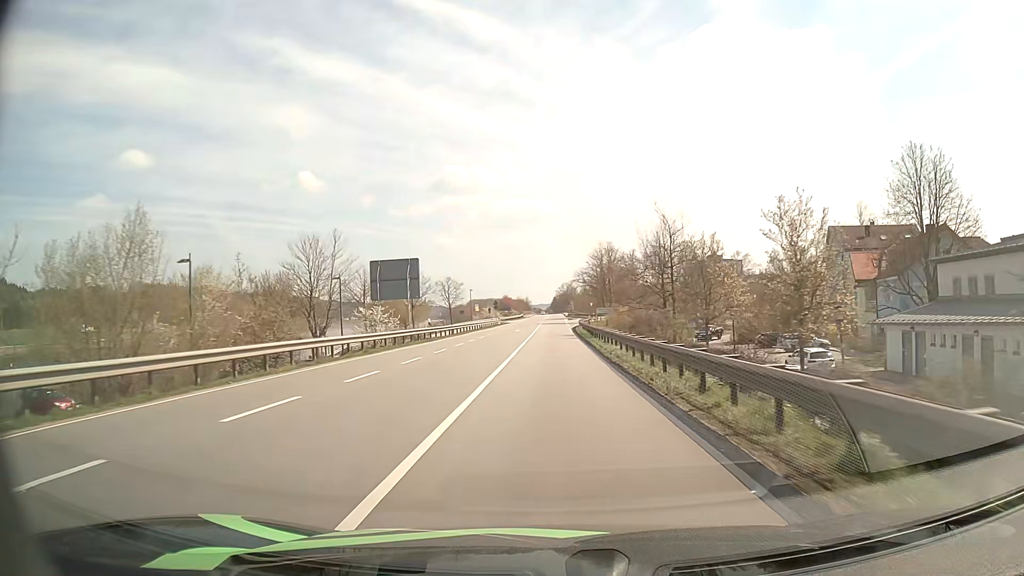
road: primary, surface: asphalt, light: Day
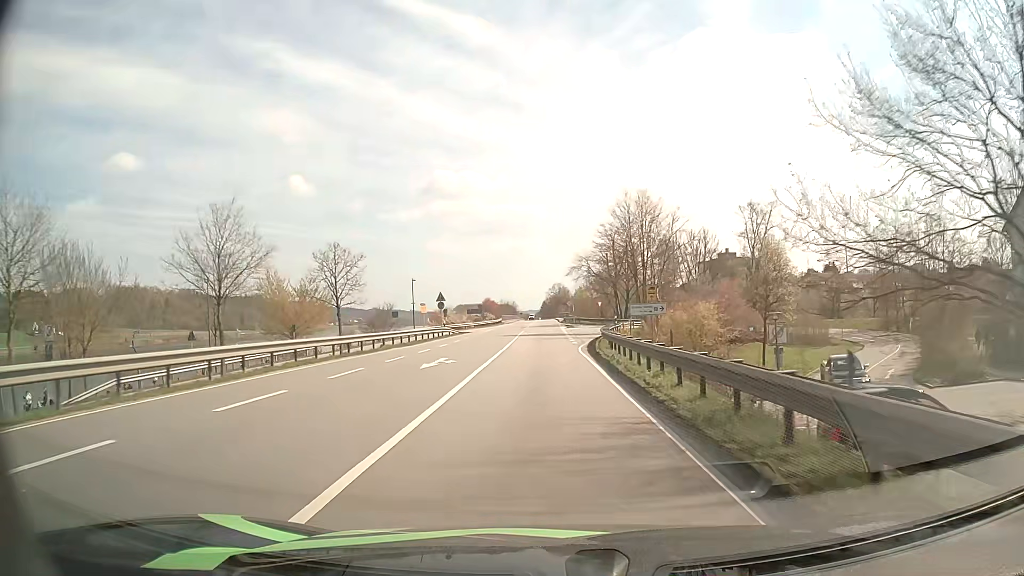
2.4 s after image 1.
(+0.3, +41.0) m; +1°
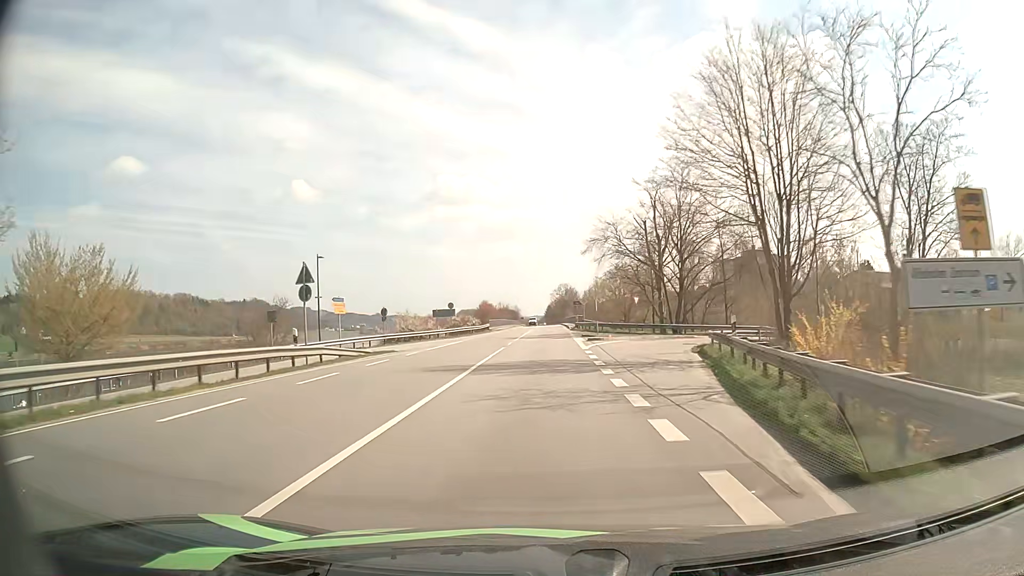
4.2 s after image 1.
(+0.1, +31.1) m; 0°
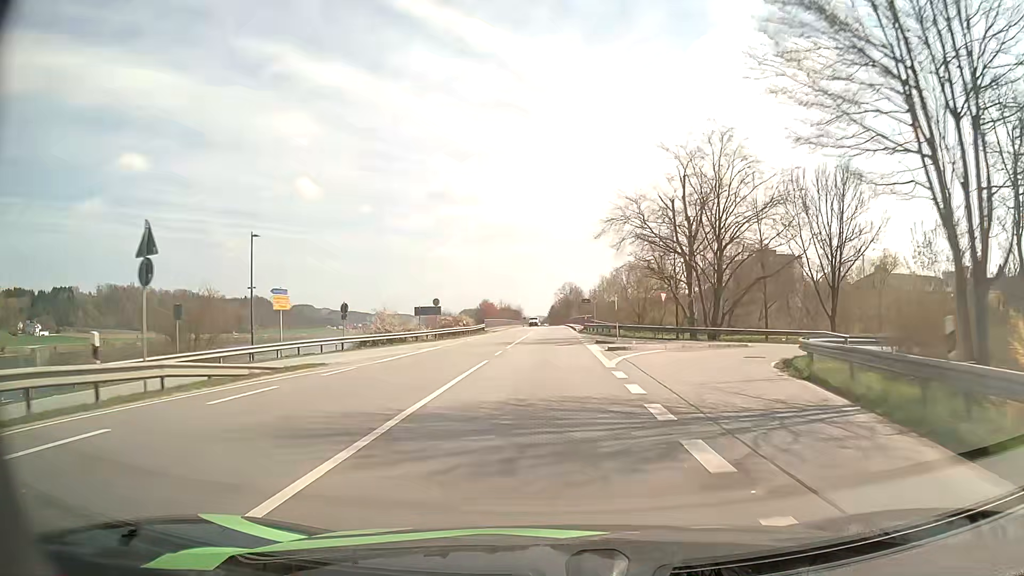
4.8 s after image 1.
(0.0, +10.4) m; 0°
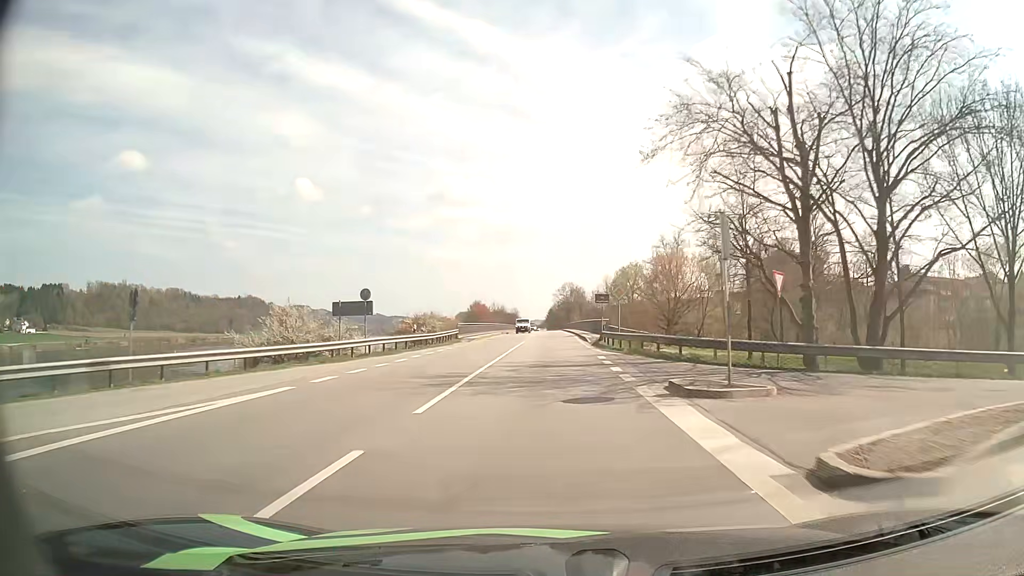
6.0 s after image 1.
(-0.1, +20.7) m; 0°
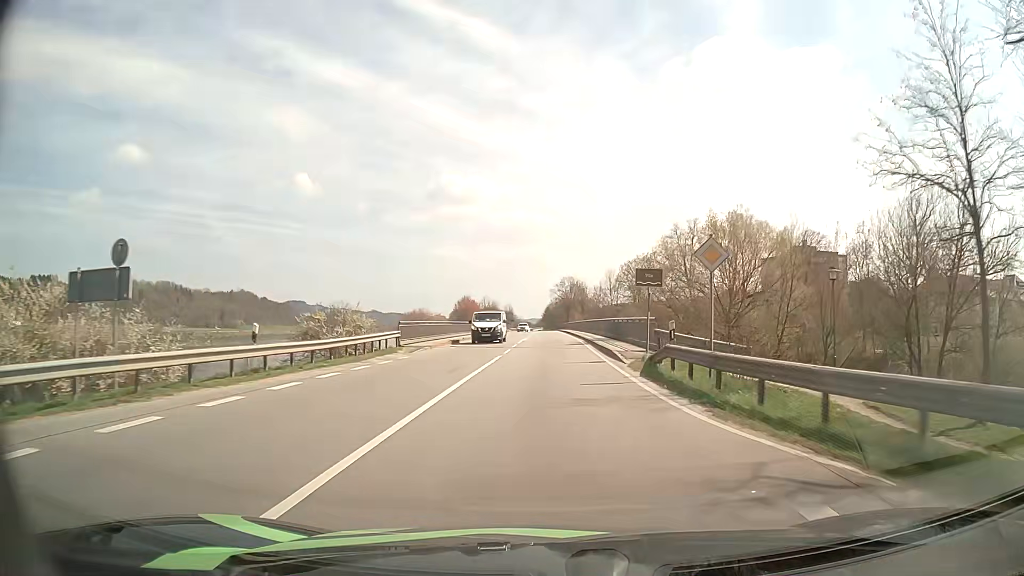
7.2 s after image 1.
(+0.1, +20.5) m; 0°
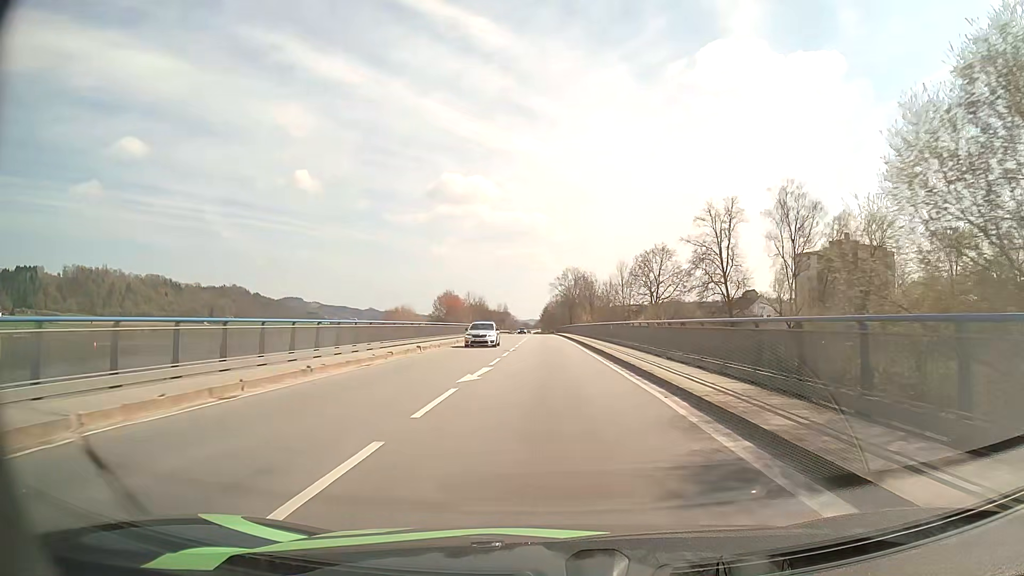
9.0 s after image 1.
(+0.2, +30.9) m; 0°
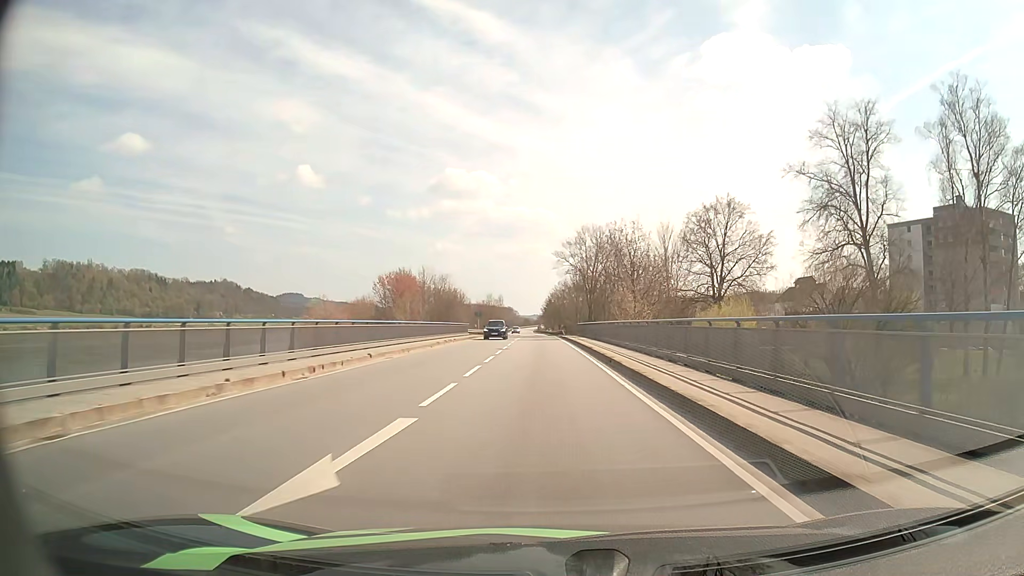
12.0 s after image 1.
(+0.1, +52.7) m; 0°
(0, +10) (0, +20) (0, +30) (0, +40) (0, +50) (-1, +60) (-1, +70) (-1, +80) (-1, +90) (-2, +100) m
